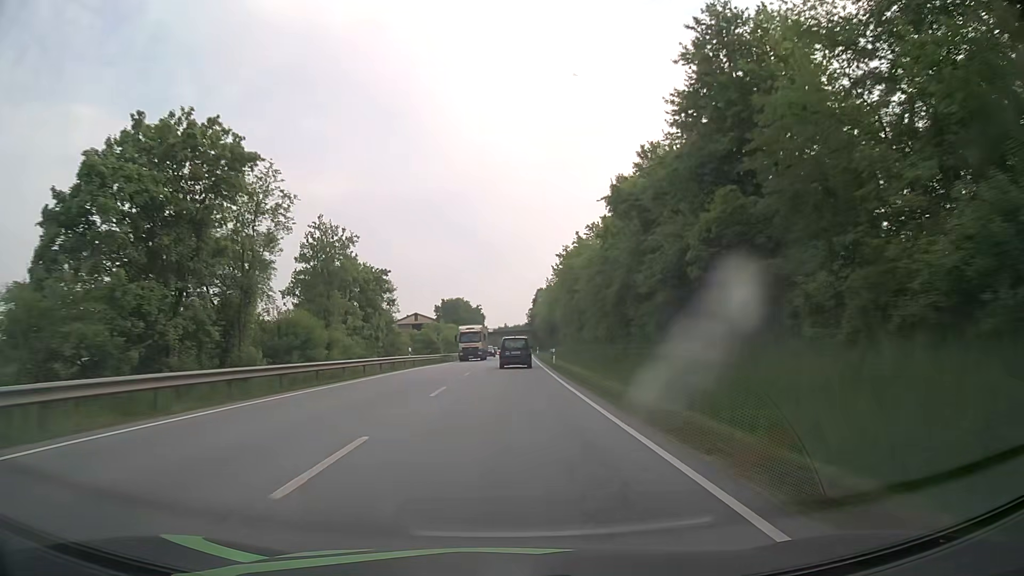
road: primary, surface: asphalt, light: Day
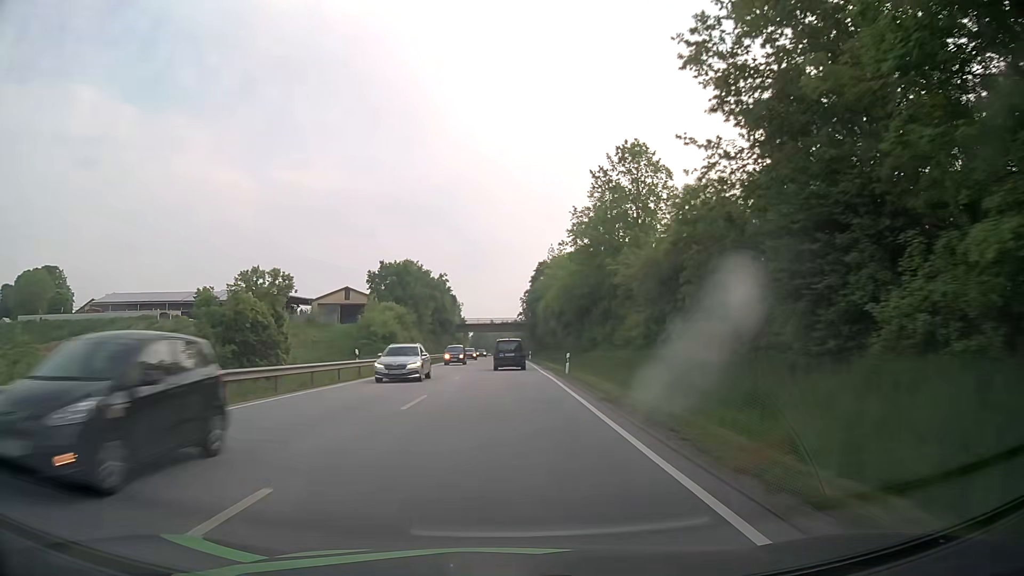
(+0.8, +64.3) m; +1°
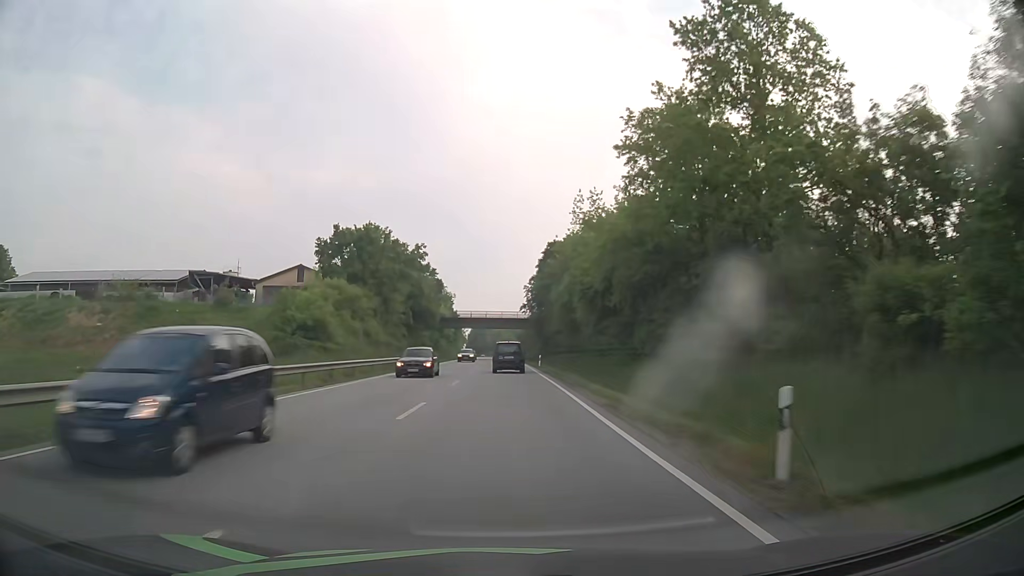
(+0.2, +25.7) m; +1°
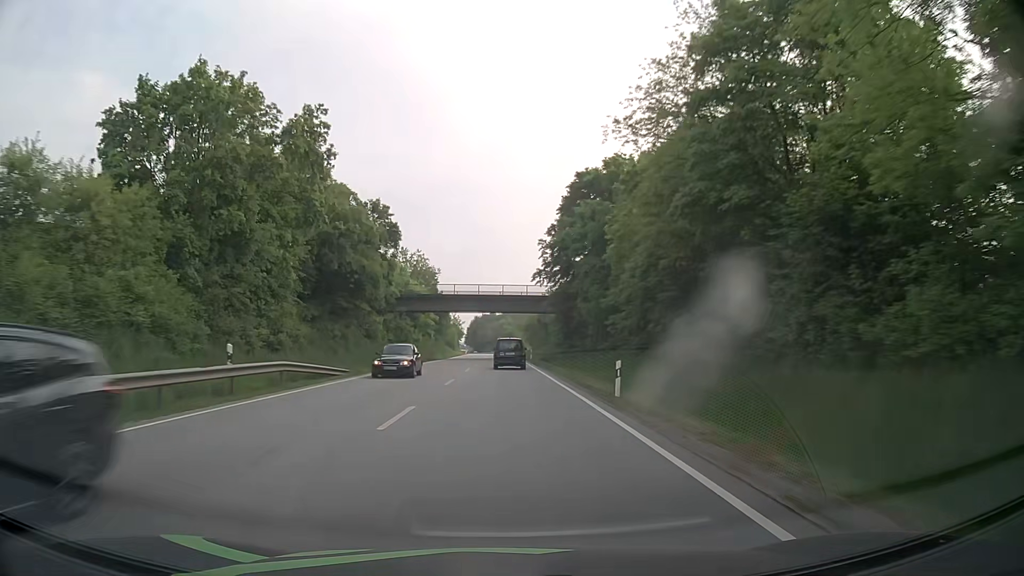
(-0.2, +38.7) m; 0°
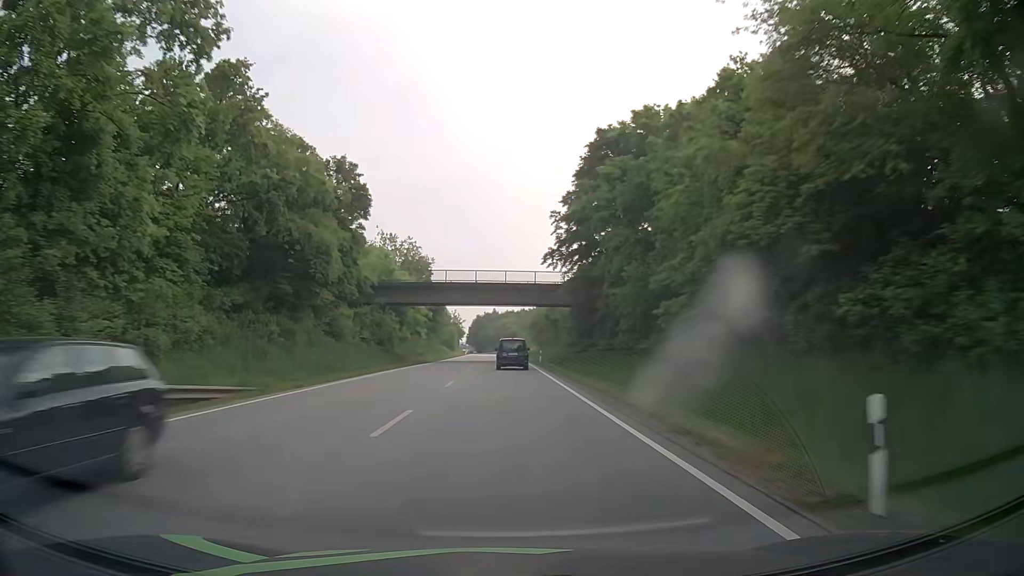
(0.0, +12.9) m; 0°
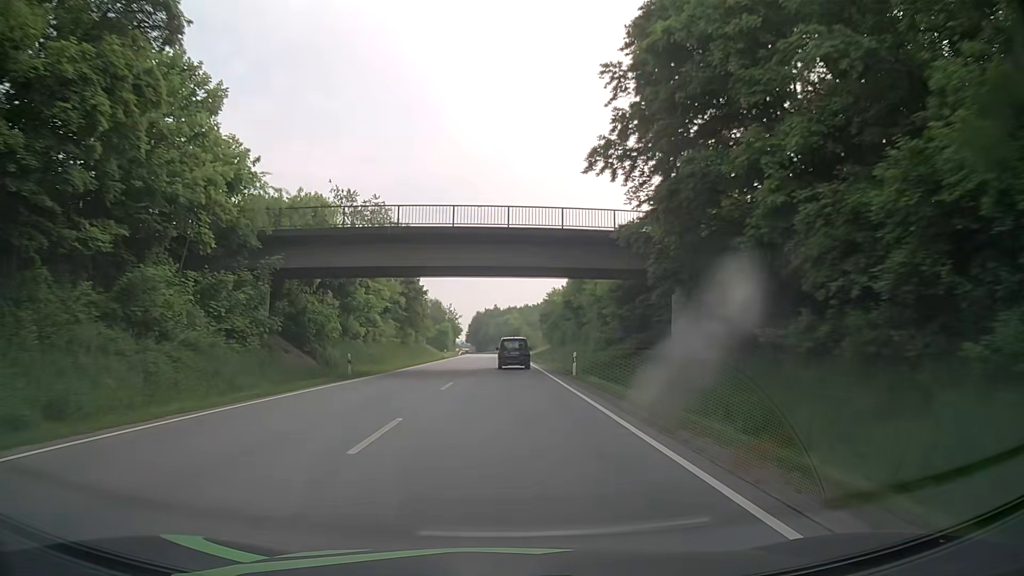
(+0.1, +25.9) m; 0°
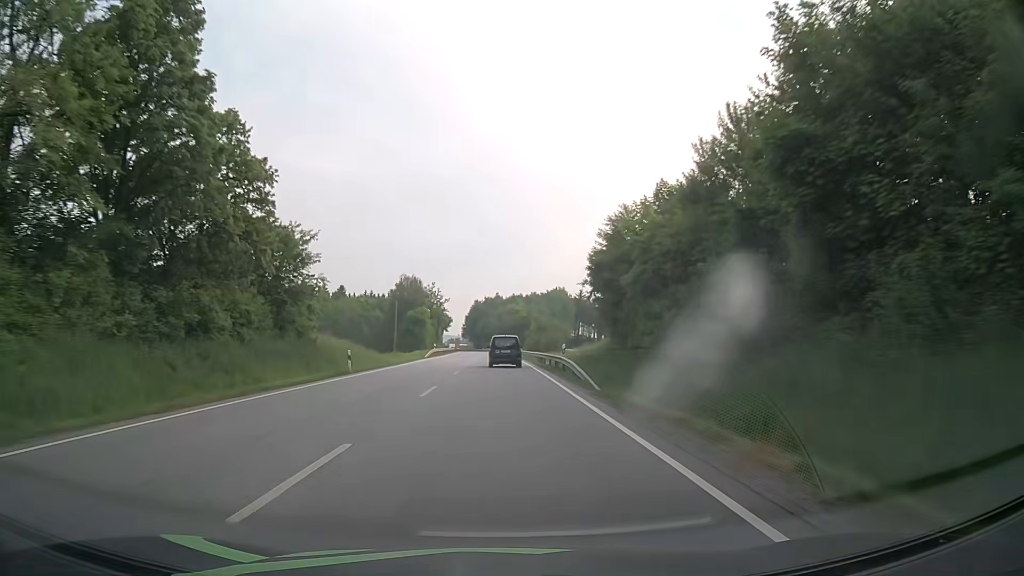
(+0.5, +51.9) m; 0°
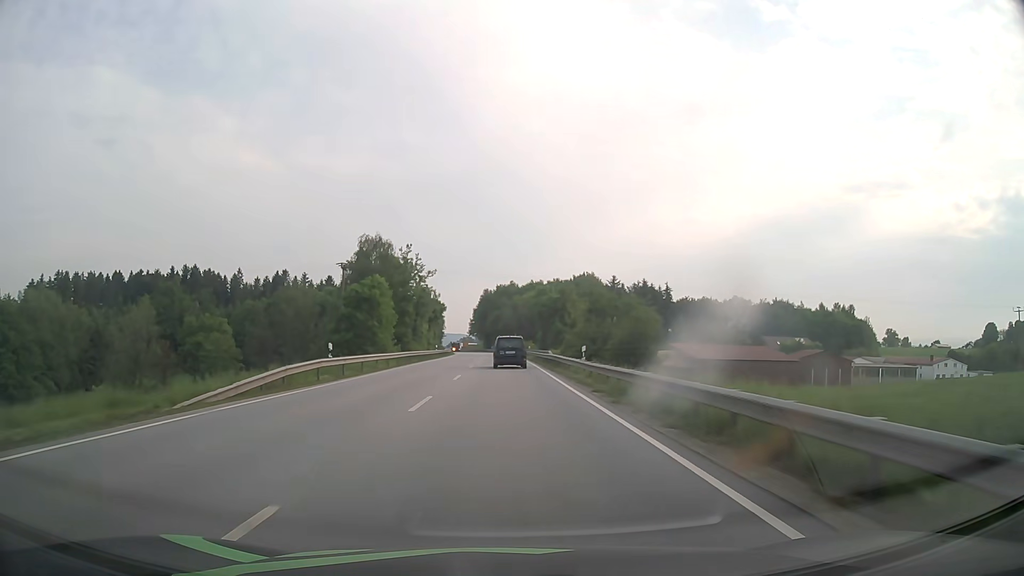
(-0.6, +52.0) m; -1°
(0, +10) (0, +20) (0, +30) (0, +40) (0, +50) (-1, +60) (-1, +70) (-1, +80) (-1, +90) (-2, +100) m
